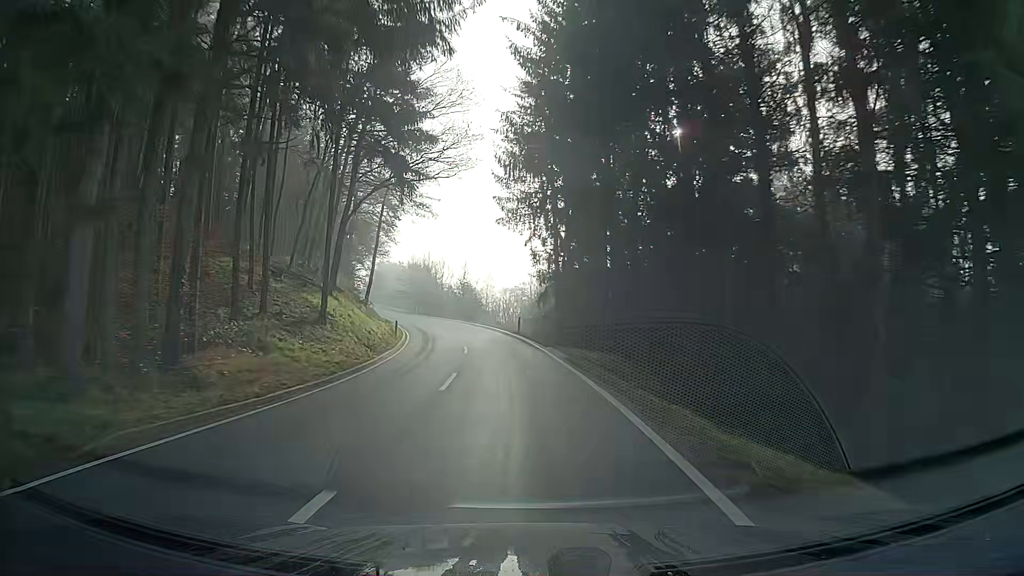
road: secondary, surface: asphalt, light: Day
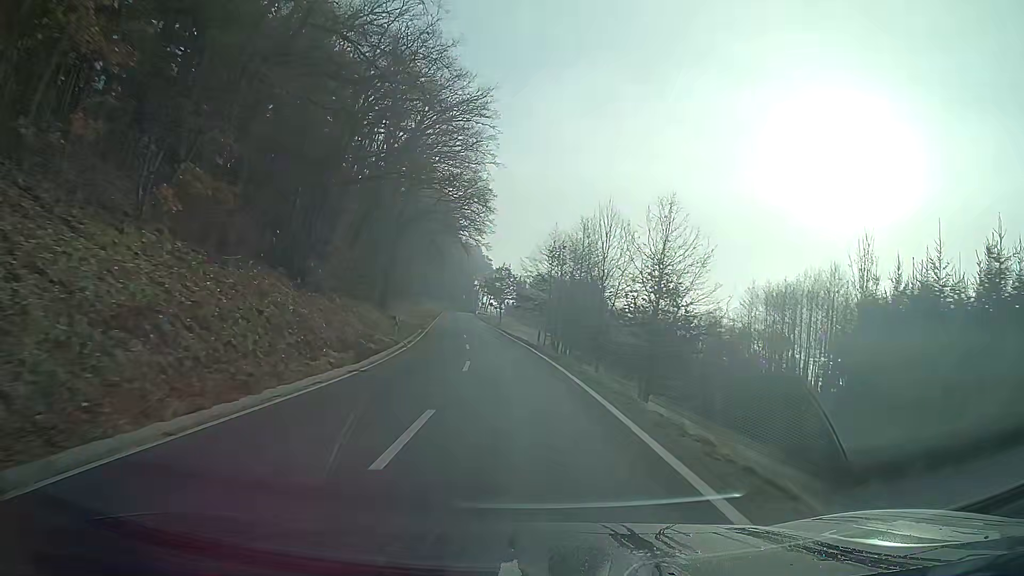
(-5.7, +54.9) m; -14°
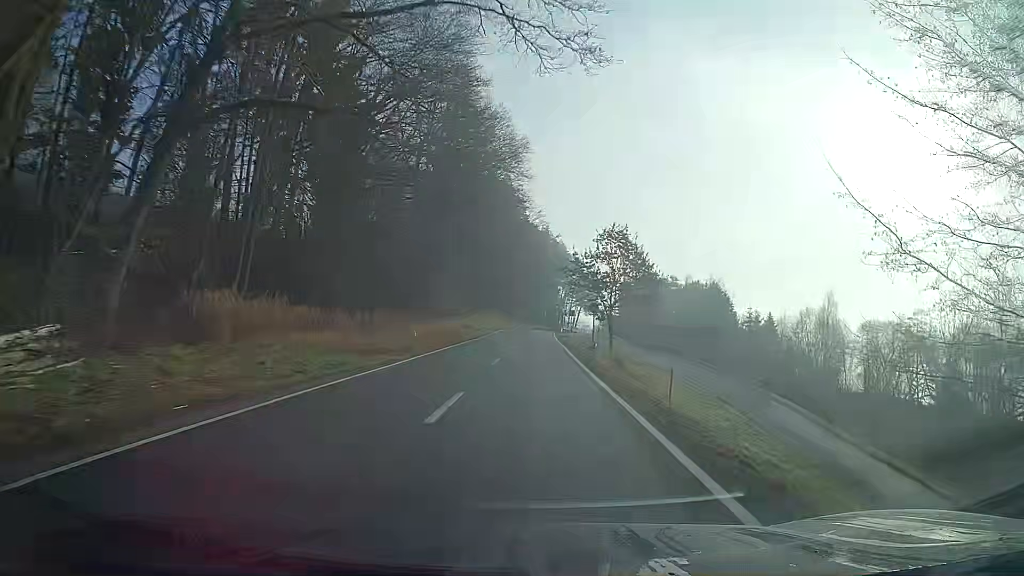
(-4.3, +57.6) m; -7°
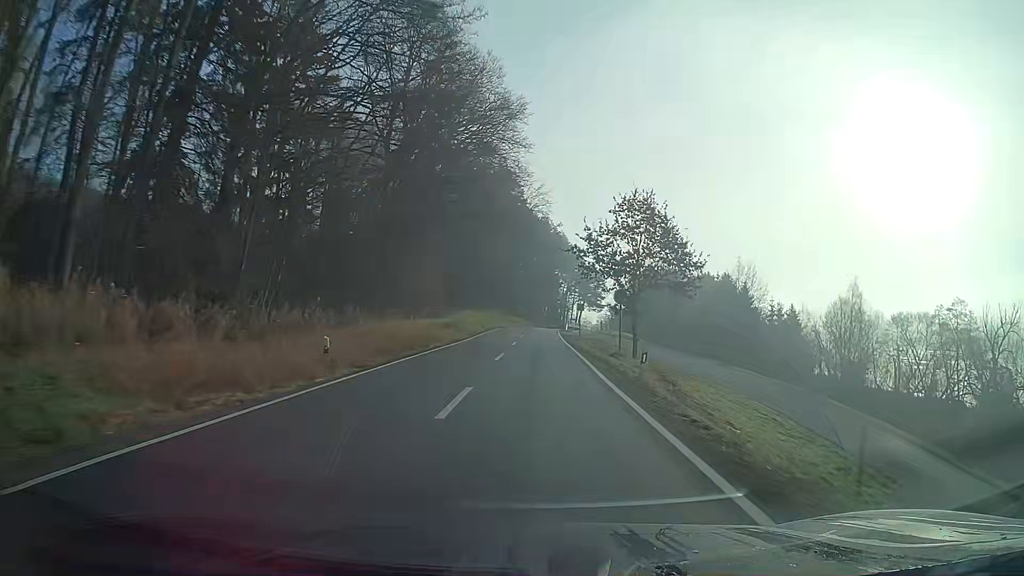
(0.0, +11.7) m; 0°
